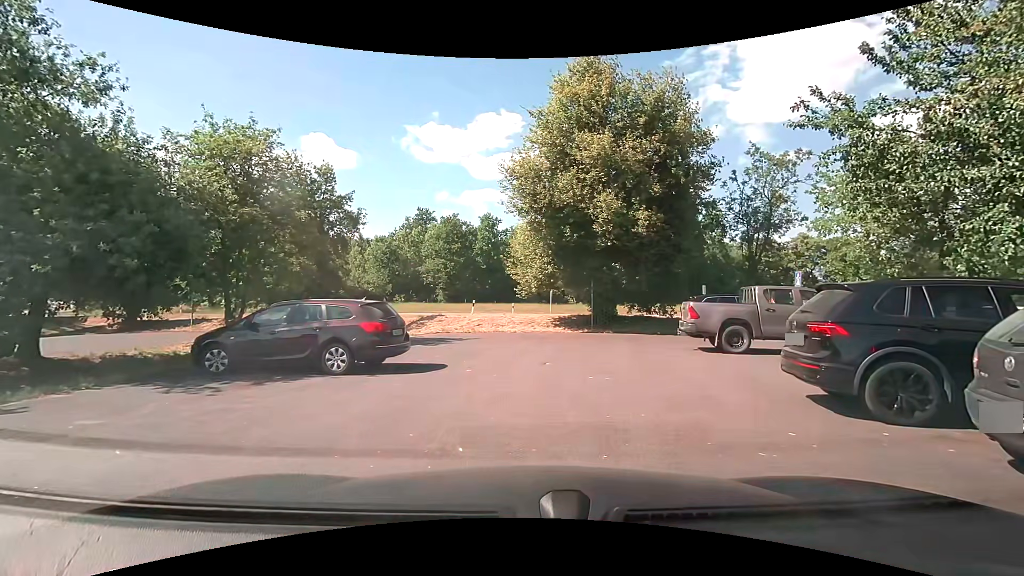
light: Day
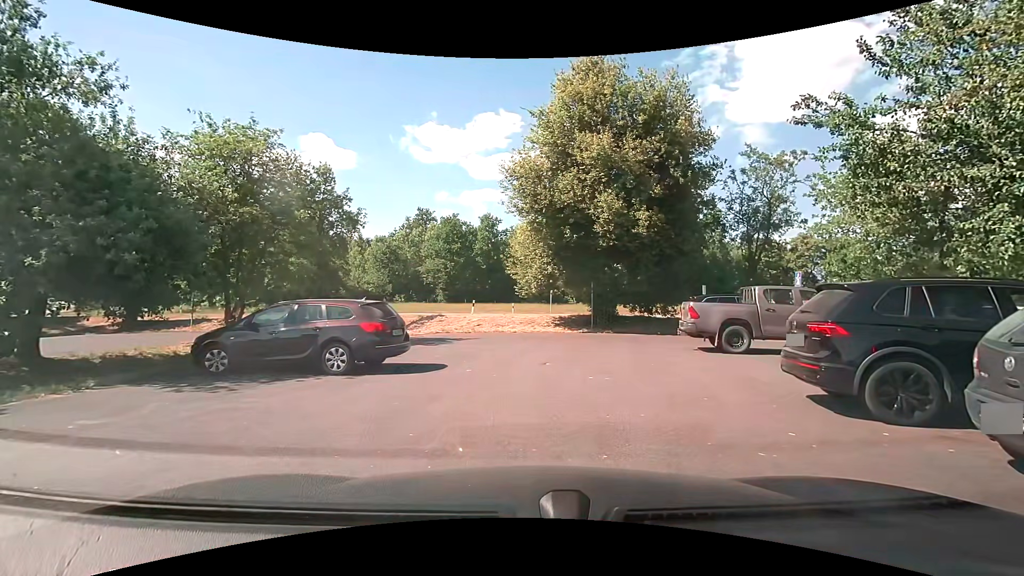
(0.0, 0.0) m; 0°
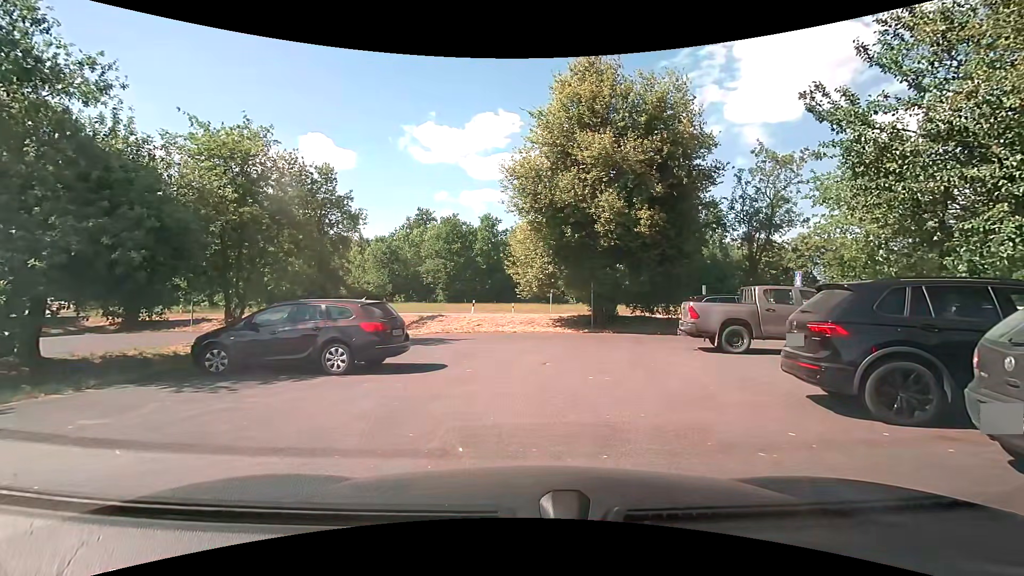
(0.0, 0.0) m; 0°
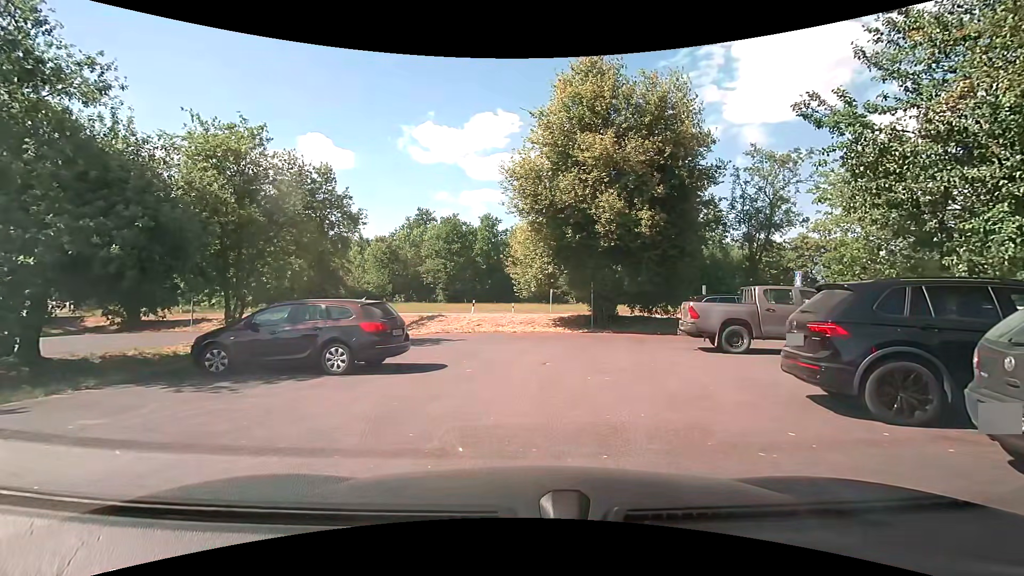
(0.0, 0.0) m; 0°
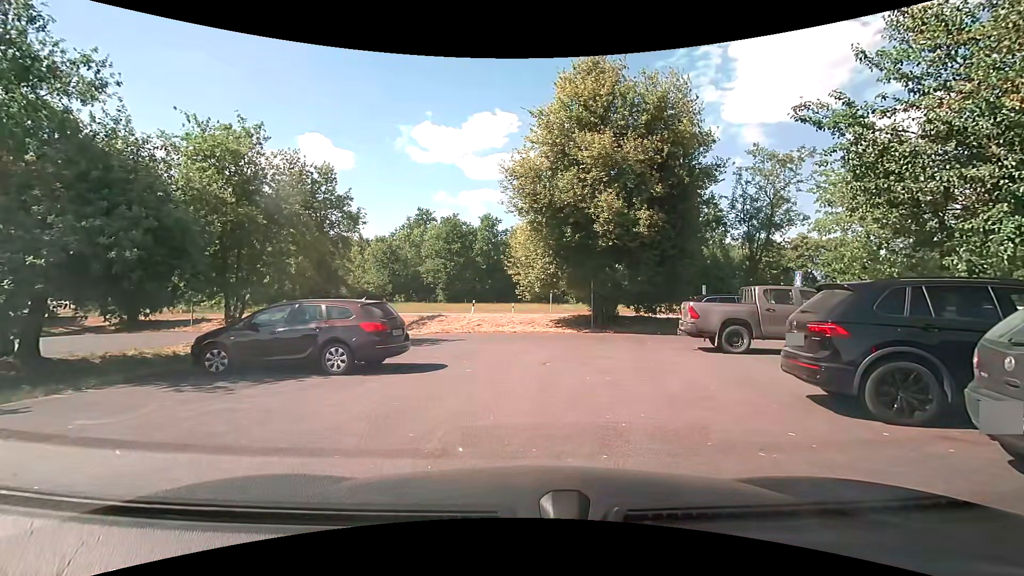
(0.0, 0.0) m; 0°
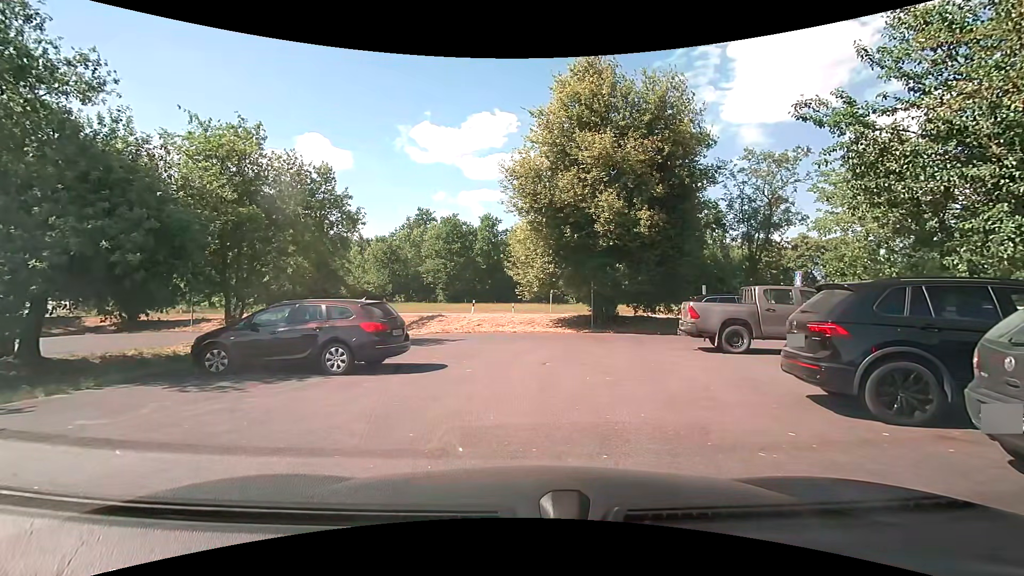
(0.0, 0.0) m; 0°
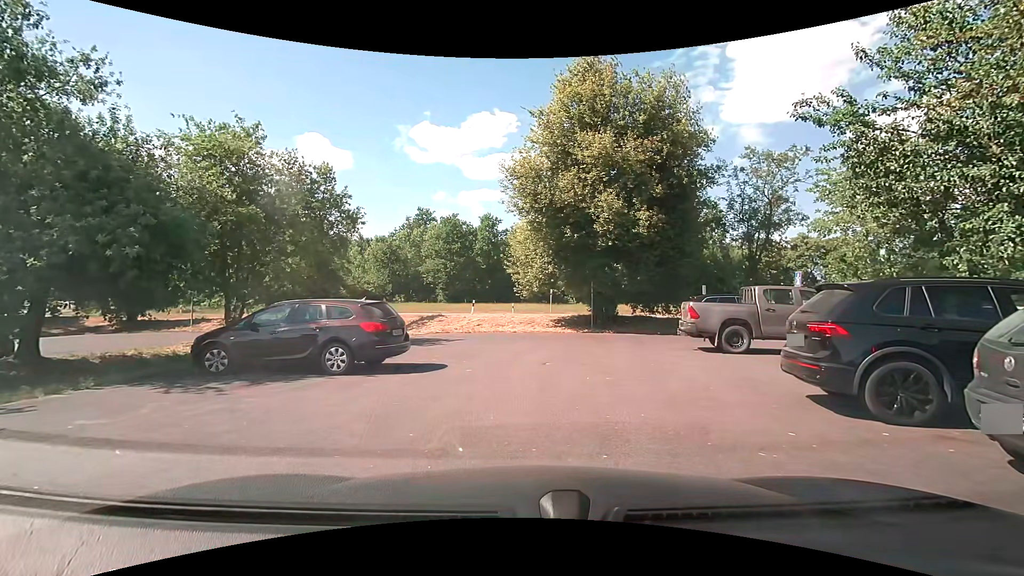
(0.0, 0.0) m; 0°
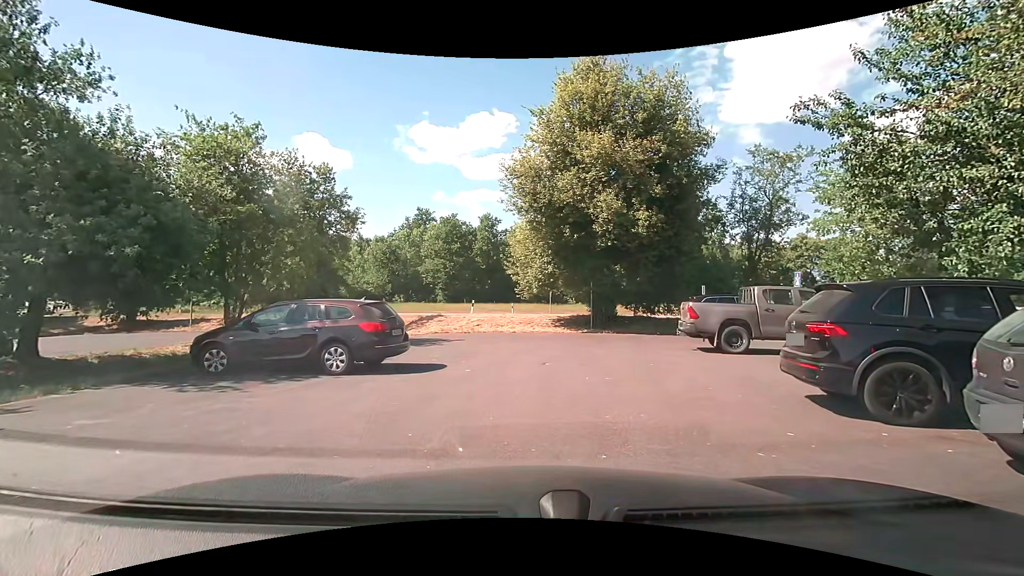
(0.0, 0.0) m; 0°
